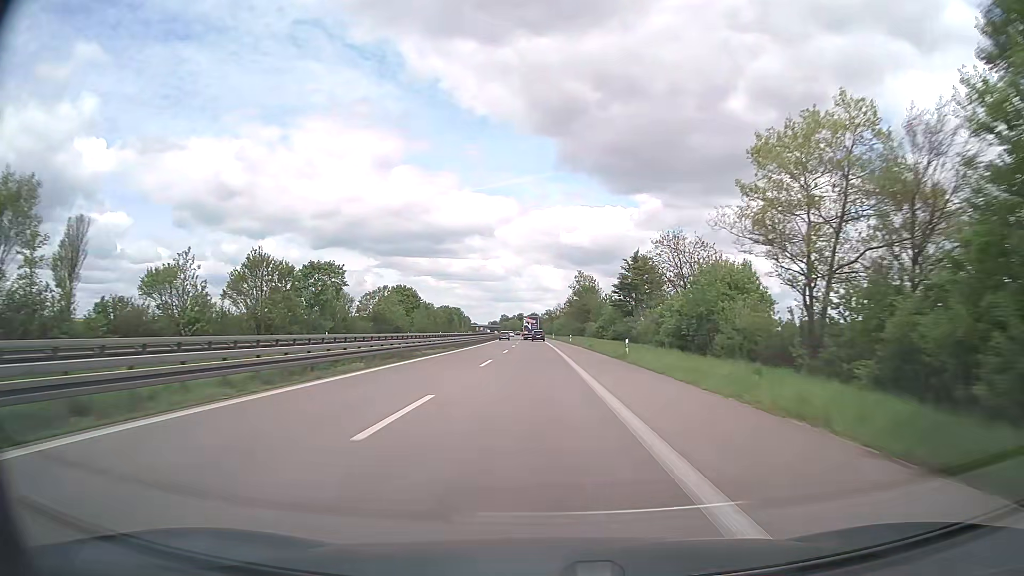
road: trunk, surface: asphalt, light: Day
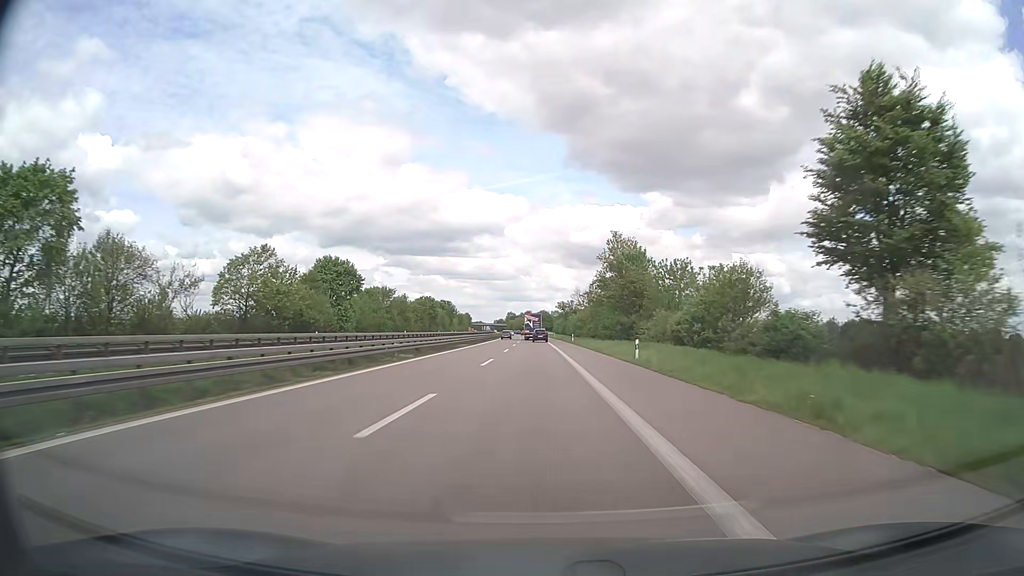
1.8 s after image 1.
(-0.4, +53.8) m; -1°
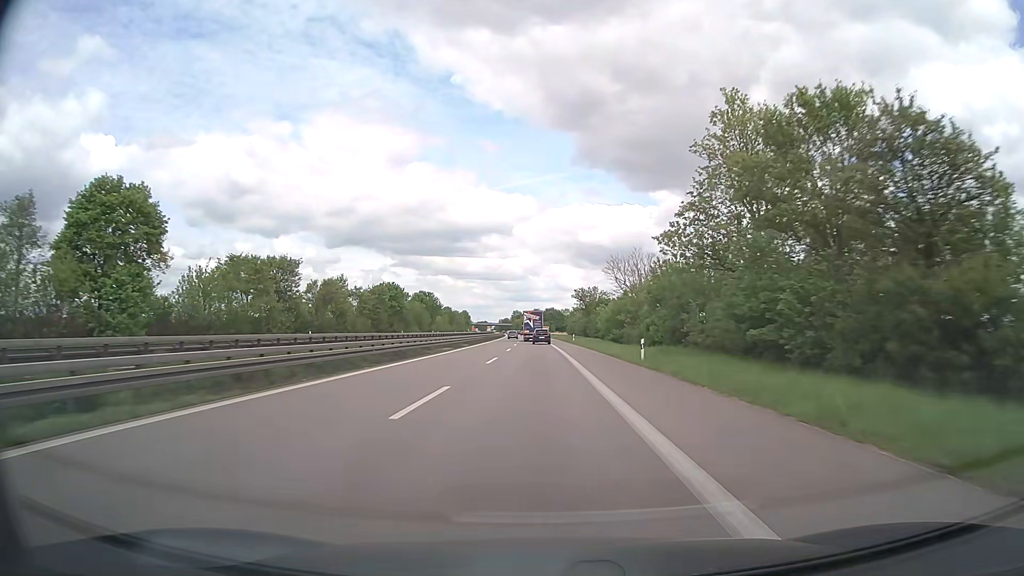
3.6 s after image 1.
(-0.3, +52.2) m; -1°
(0, +10) (0, +20) (0, +30) (0, +40) (0, +50) (0, +60) (-1, +70) (-1, +80) (-1, +90) (-1, +100) m
